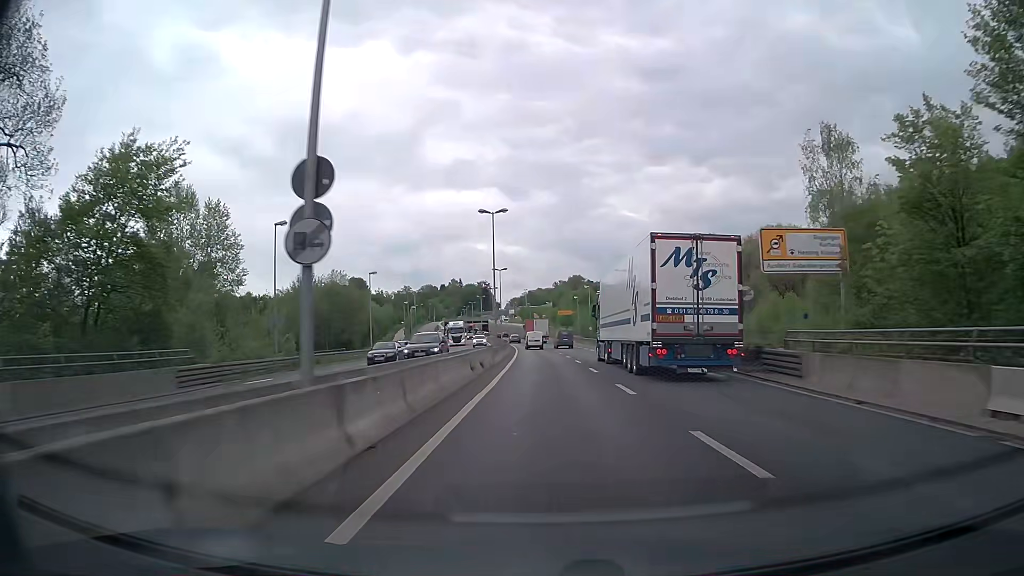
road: trunk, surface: asphalt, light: Day
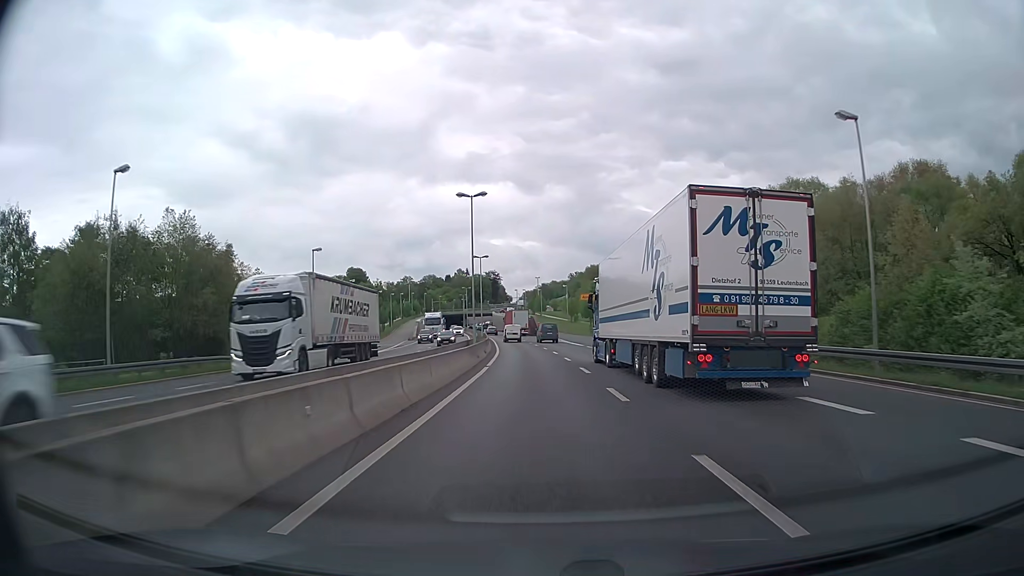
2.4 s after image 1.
(0.0, +46.7) m; -1°
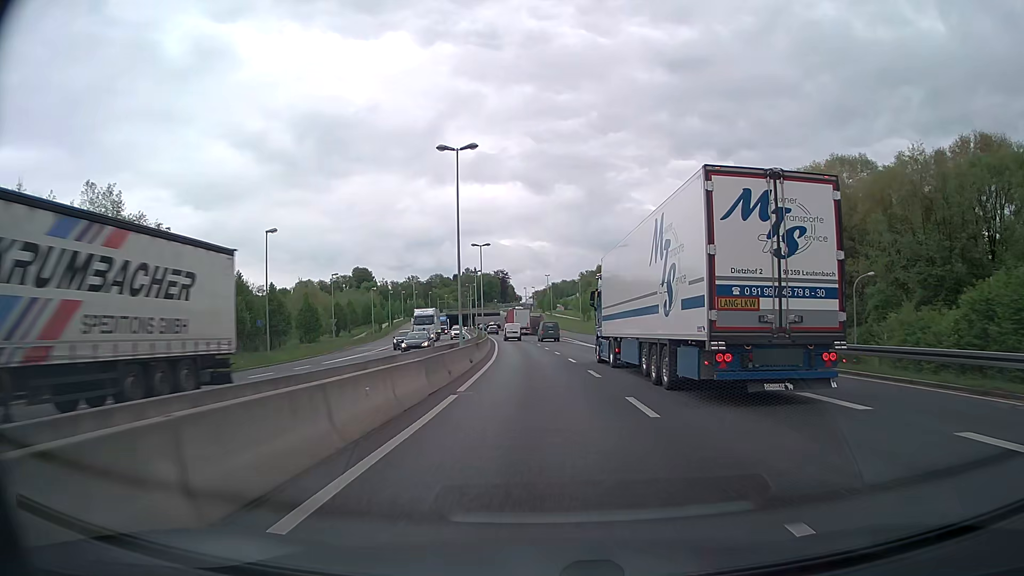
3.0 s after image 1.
(0.0, +11.7) m; -1°
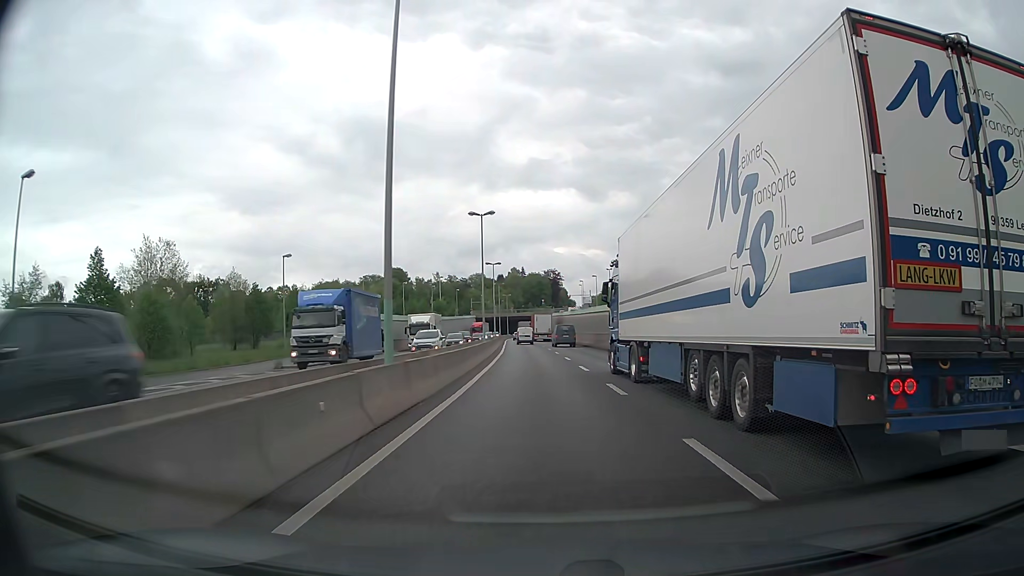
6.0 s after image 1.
(-2.3, +58.8) m; -4°
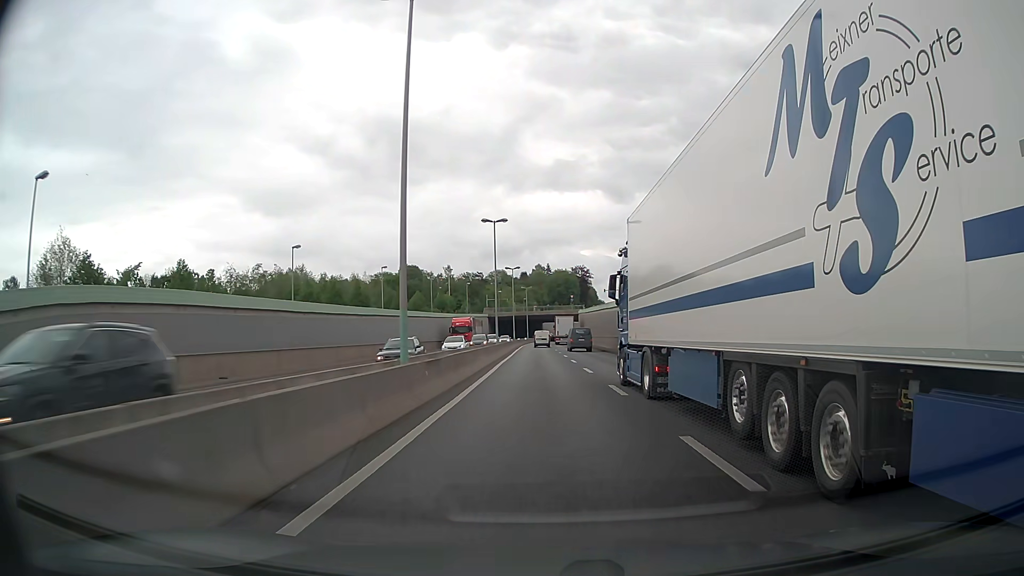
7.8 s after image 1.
(-0.7, +35.5) m; -2°
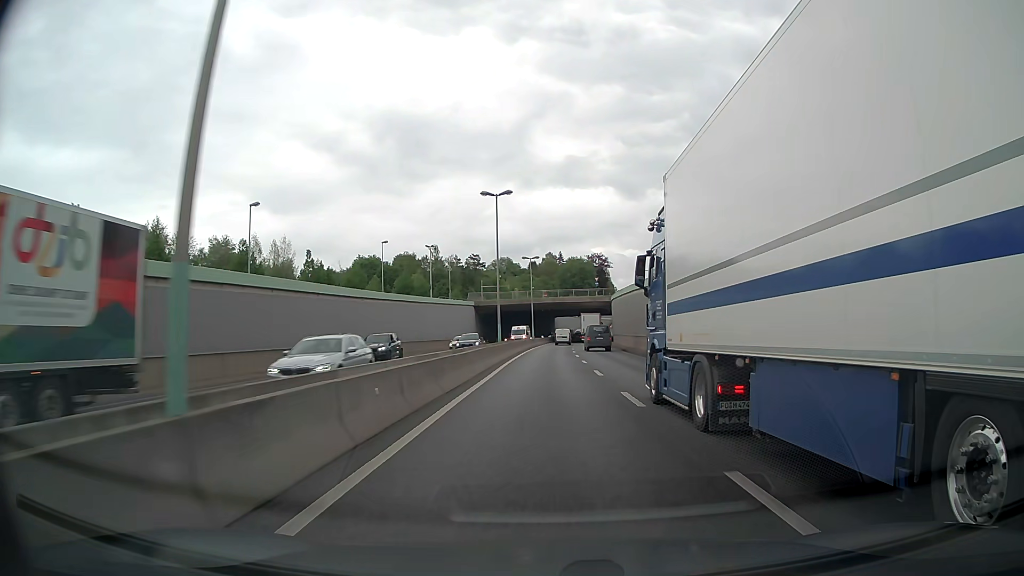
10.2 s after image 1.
(-0.5, +47.1) m; -1°
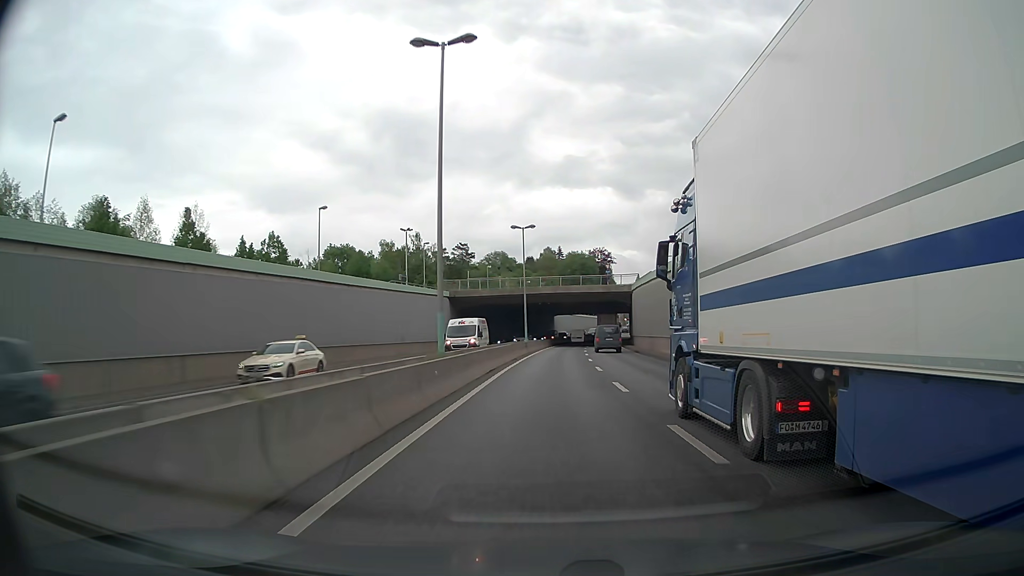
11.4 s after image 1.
(0.0, +23.6) m; 0°
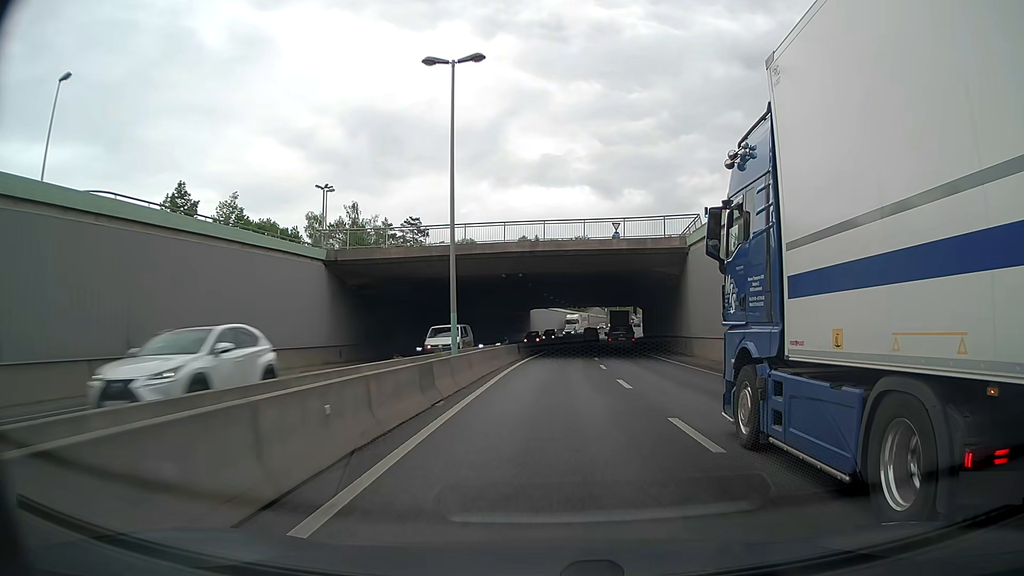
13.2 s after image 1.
(+0.5, +35.4) m; +2°
